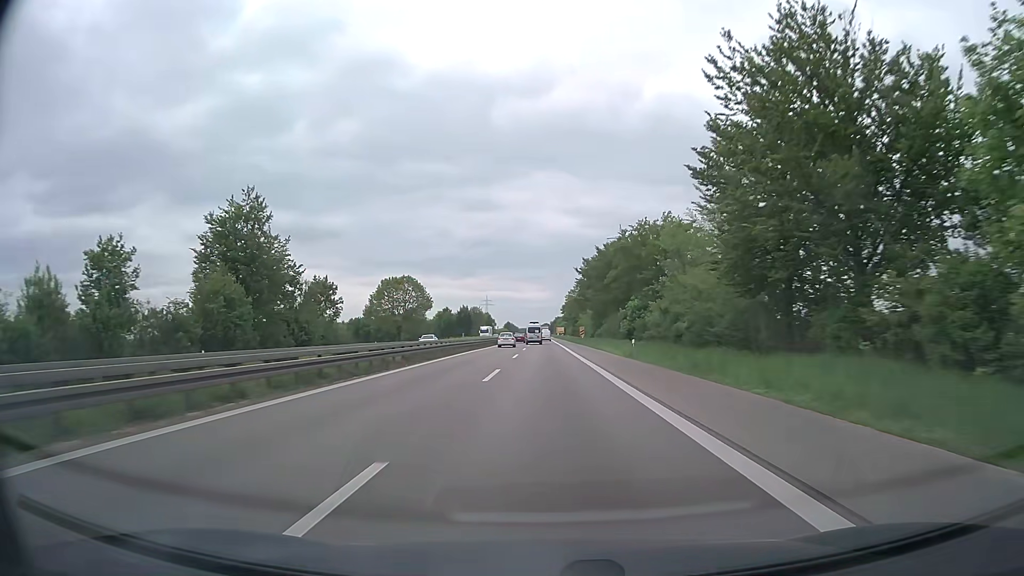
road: trunk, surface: asphalt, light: Day
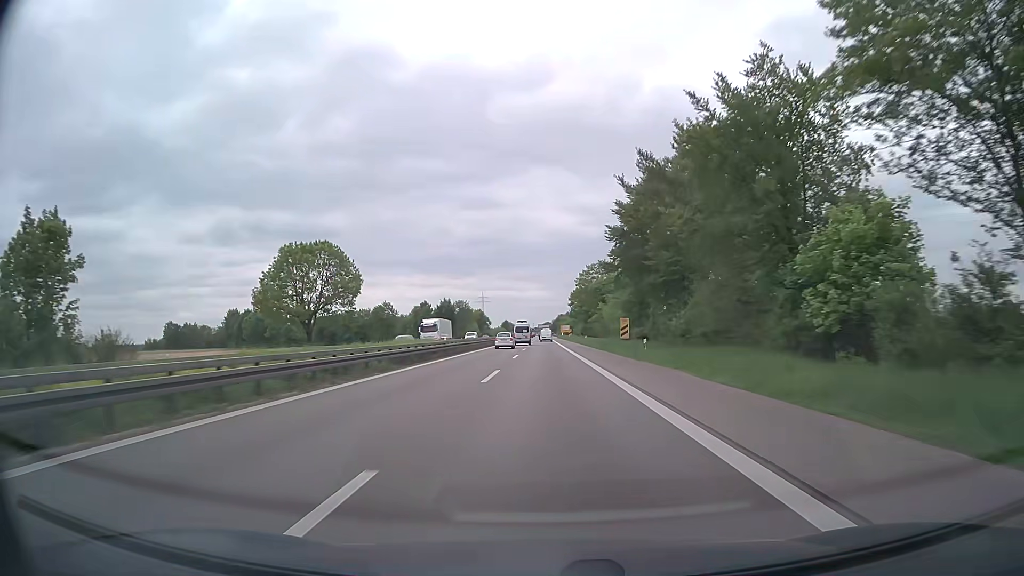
(0.0, +54.6) m; 0°
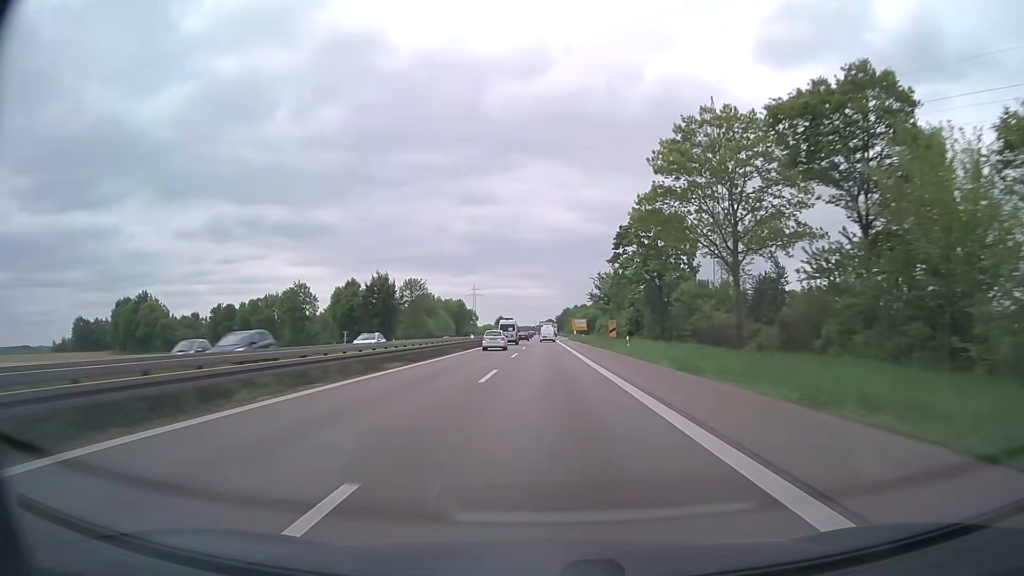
(-0.2, +91.0) m; 0°
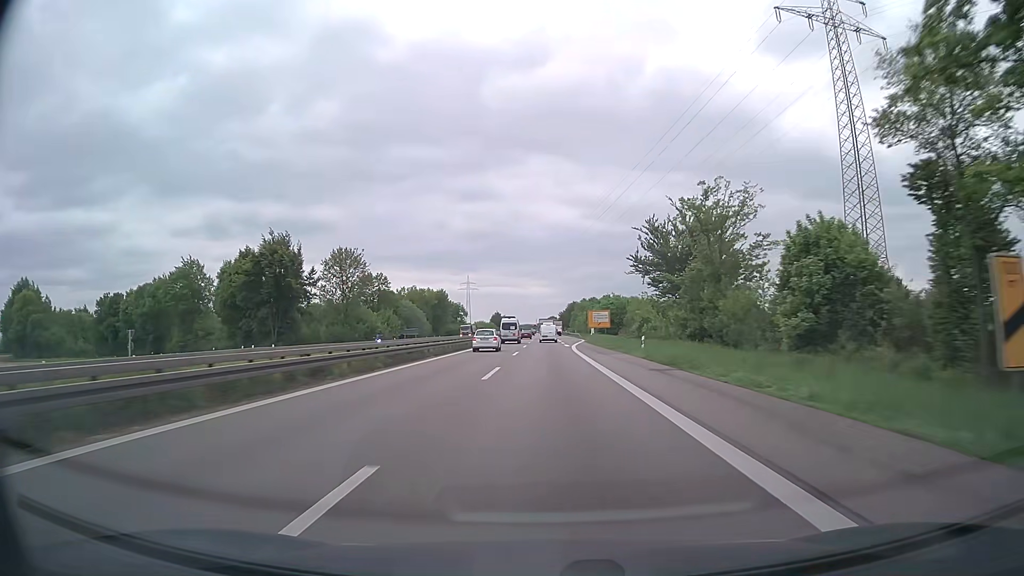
(-0.2, +53.3) m; 0°
(0, +10) (0, +20) (0, +30) (0, +40) (0, +50) (-1, +60) (-1, +70) (-1, +80) (-2, +90) (-2, +100) m
